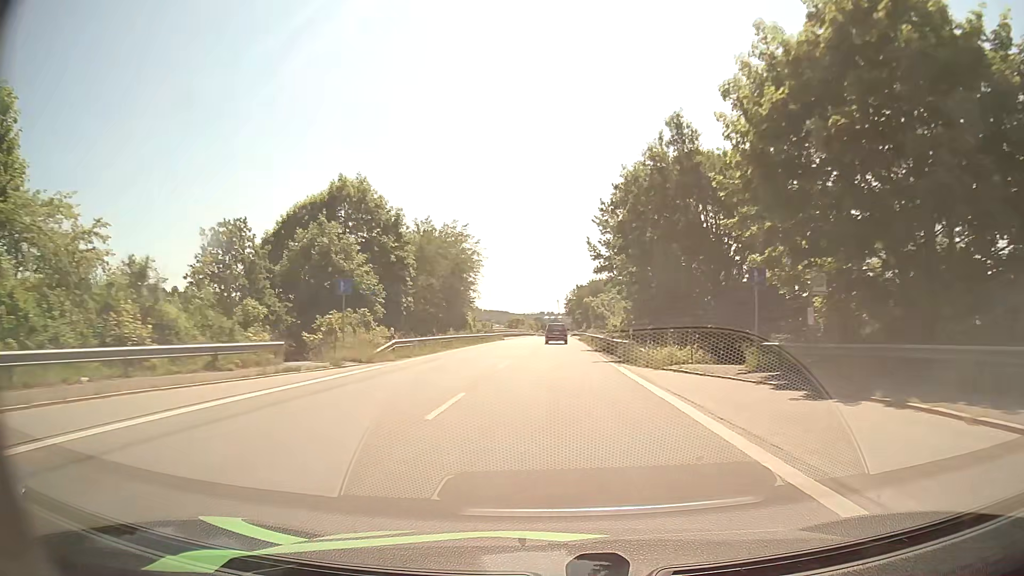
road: primary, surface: asphalt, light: Day
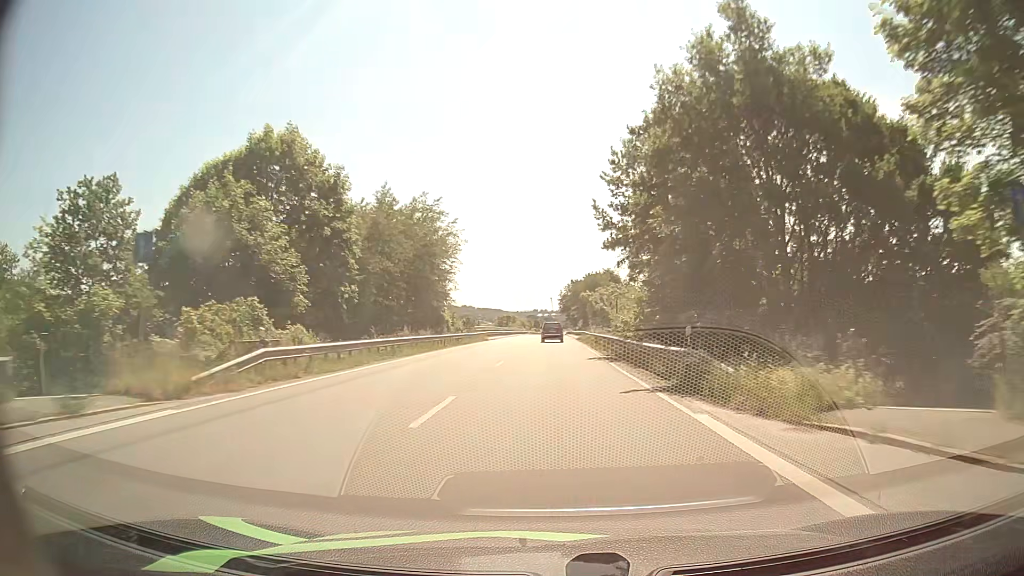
(+0.1, +13.1) m; +1°
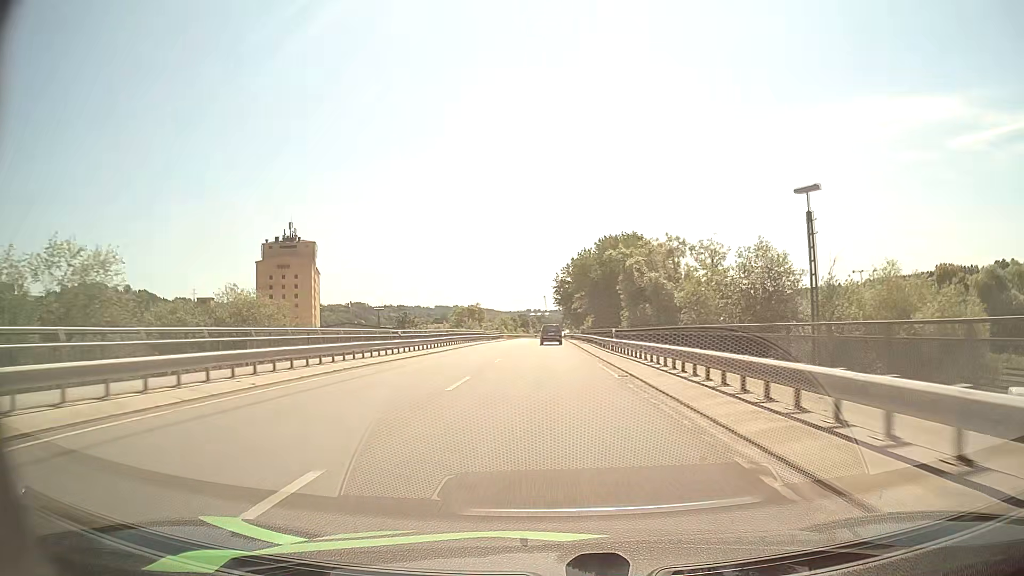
(+0.5, +67.1) m; +1°
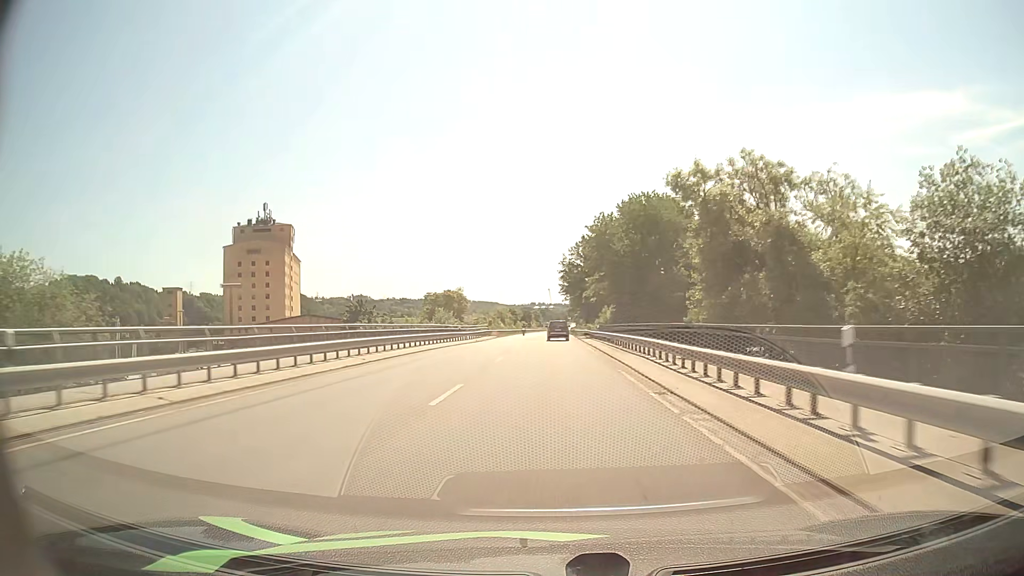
(-0.1, +27.1) m; 0°
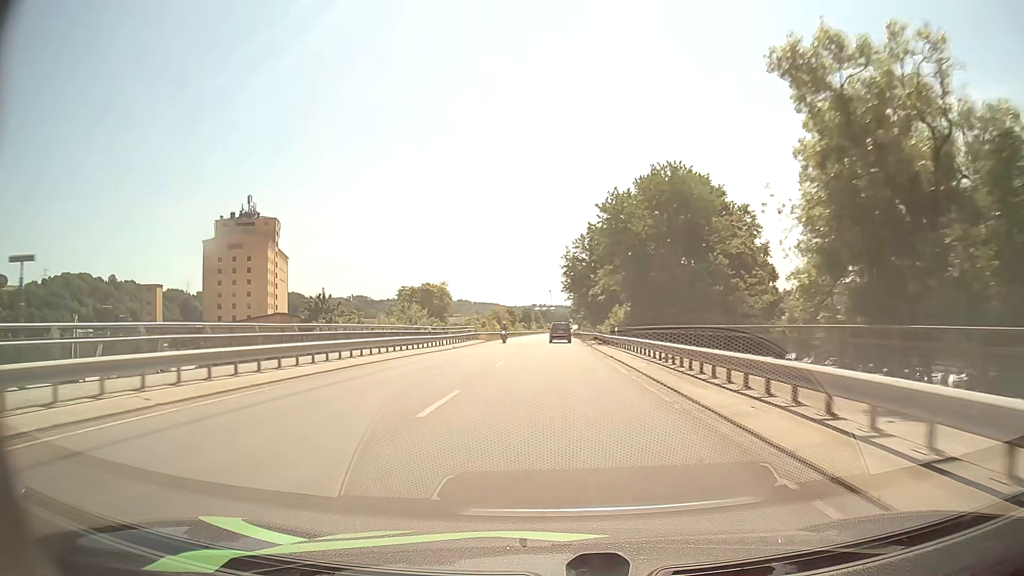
(0.0, +13.7) m; 0°
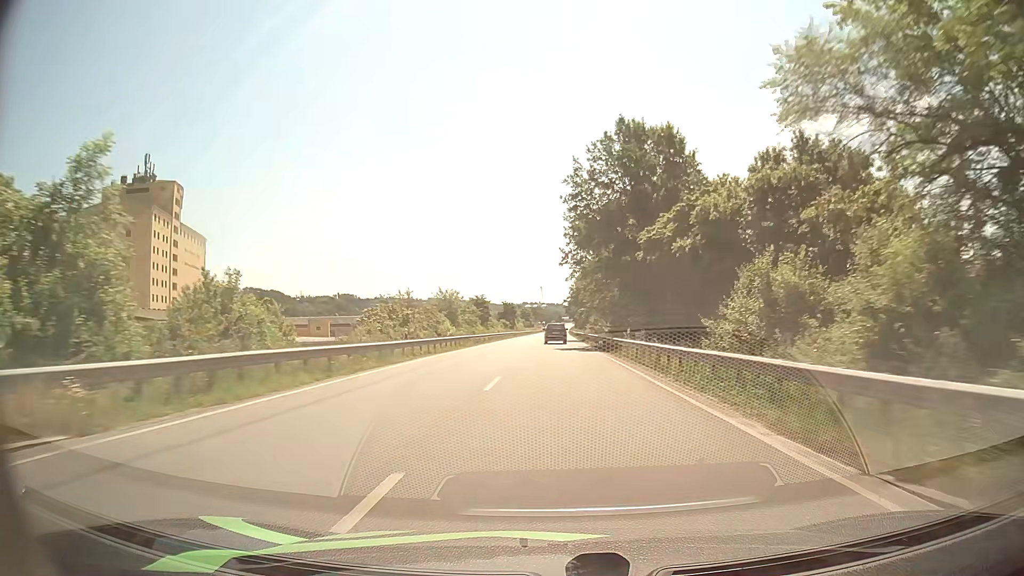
(+0.1, +55.7) m; +1°
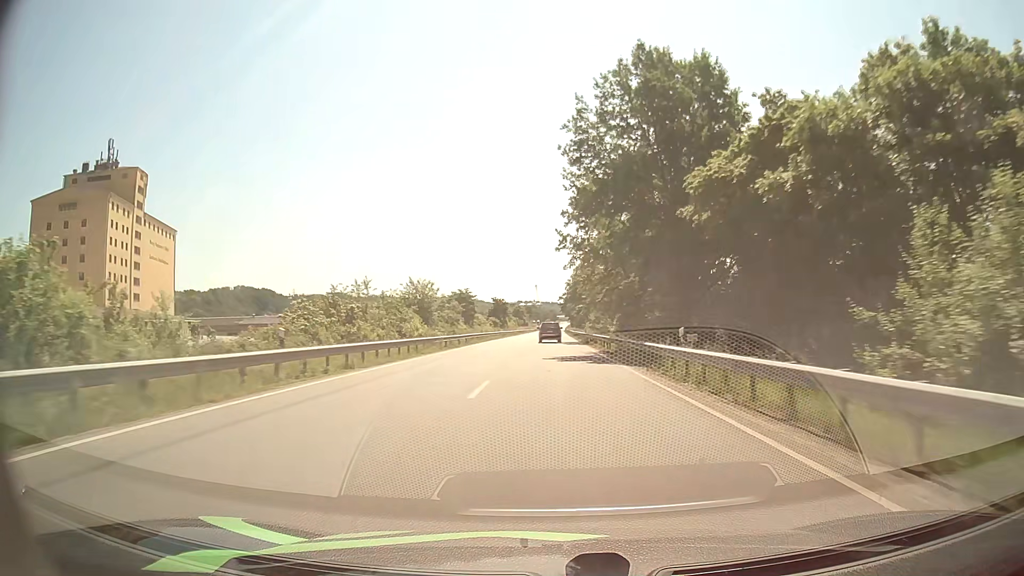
(0.0, +14.1) m; 0°
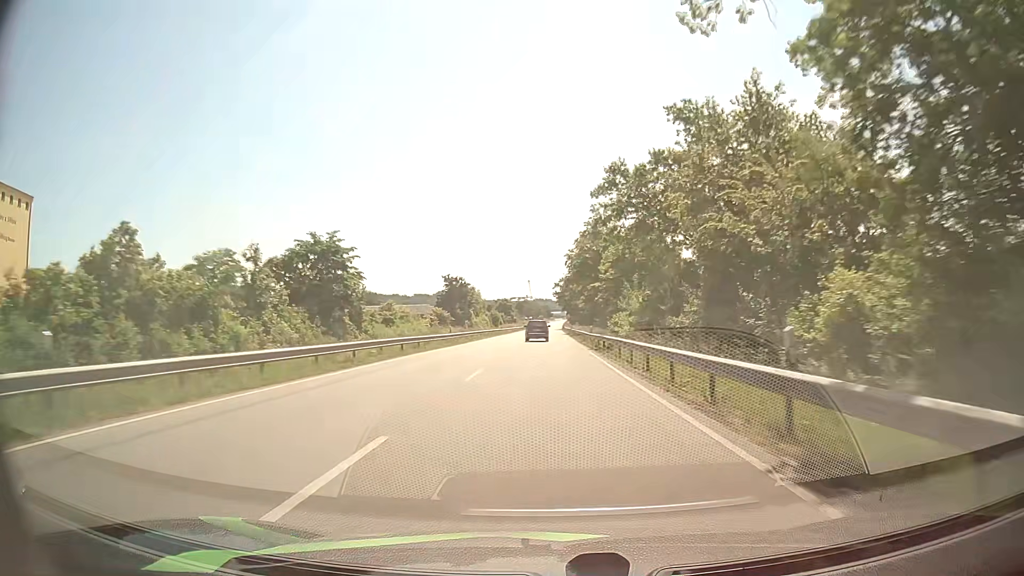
(+0.4, +56.6) m; 0°
(0, +10) (0, +20) (0, +30) (0, +40) (0, +50) (0, +60) (0, +70) (0, +80) (0, +90) (0, +100) m
